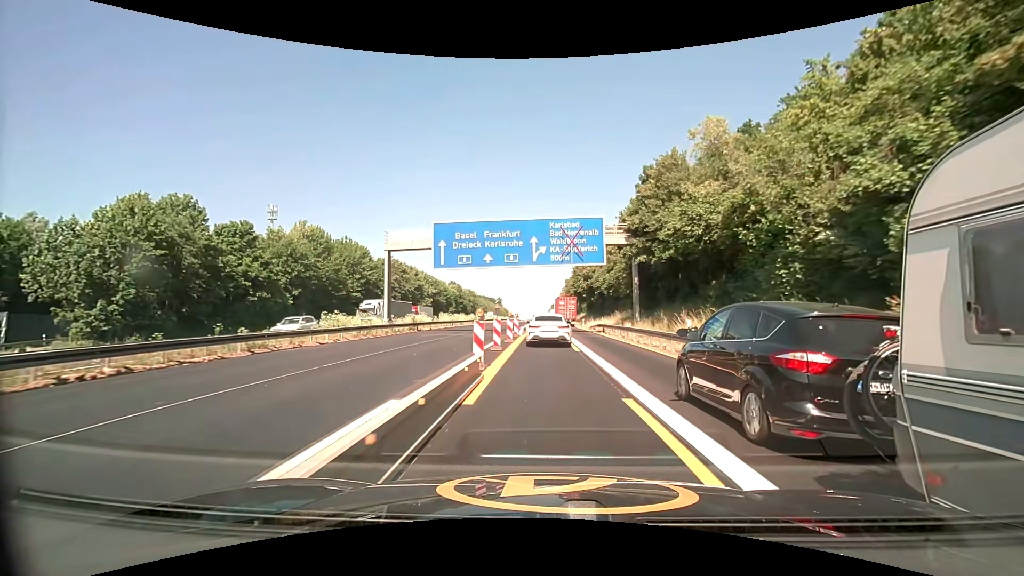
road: motorway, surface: asphalt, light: Day
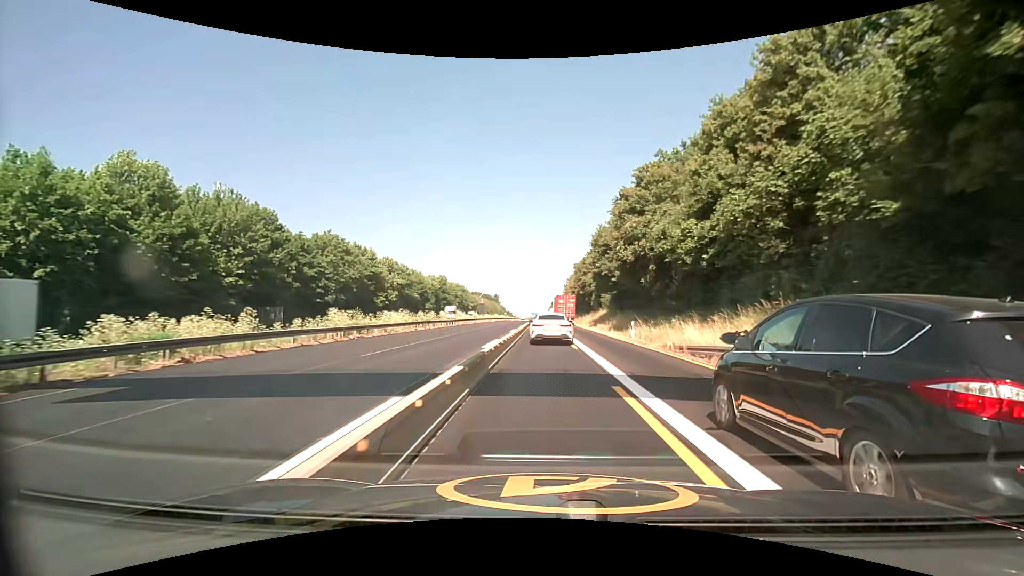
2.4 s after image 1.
(-0.2, +35.8) m; 0°
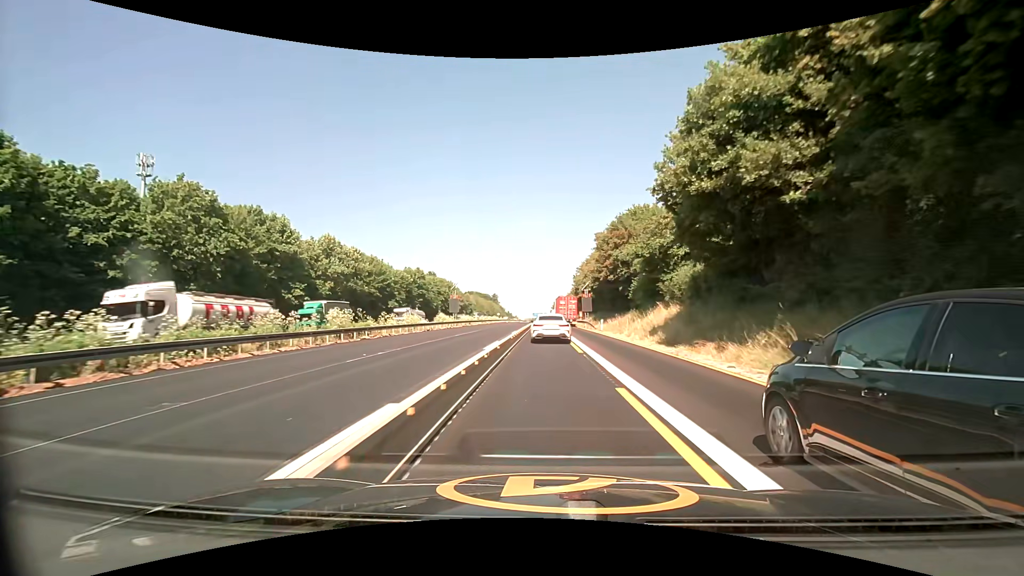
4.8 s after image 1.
(0.0, +36.5) m; 0°
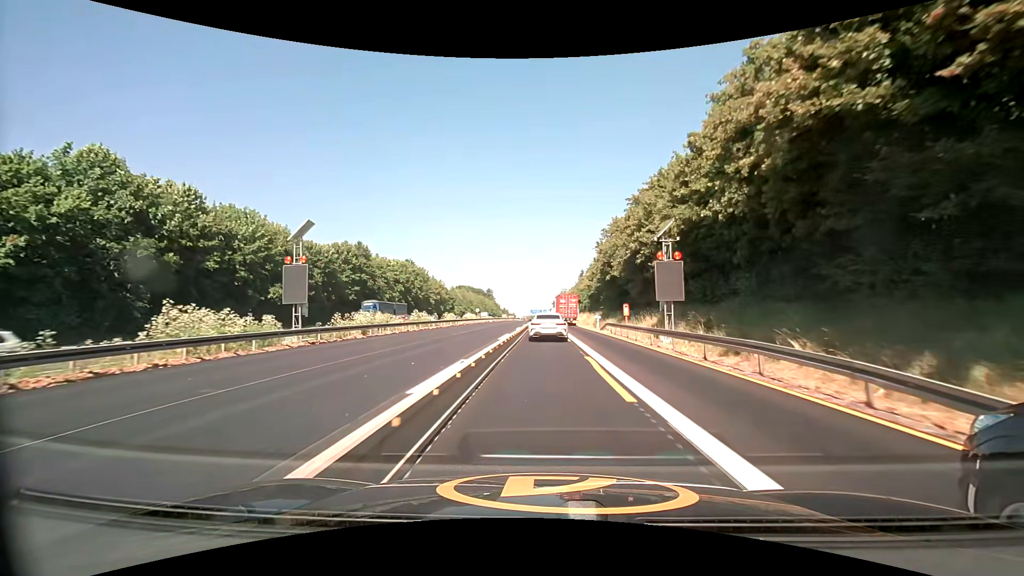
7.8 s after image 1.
(0.0, +47.1) m; 0°
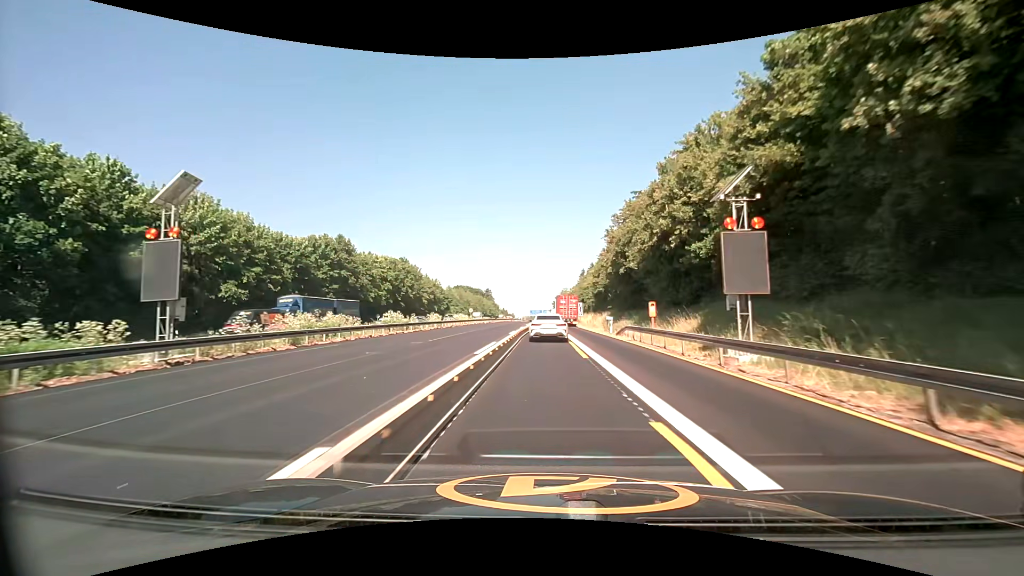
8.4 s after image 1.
(0.0, +9.4) m; 0°
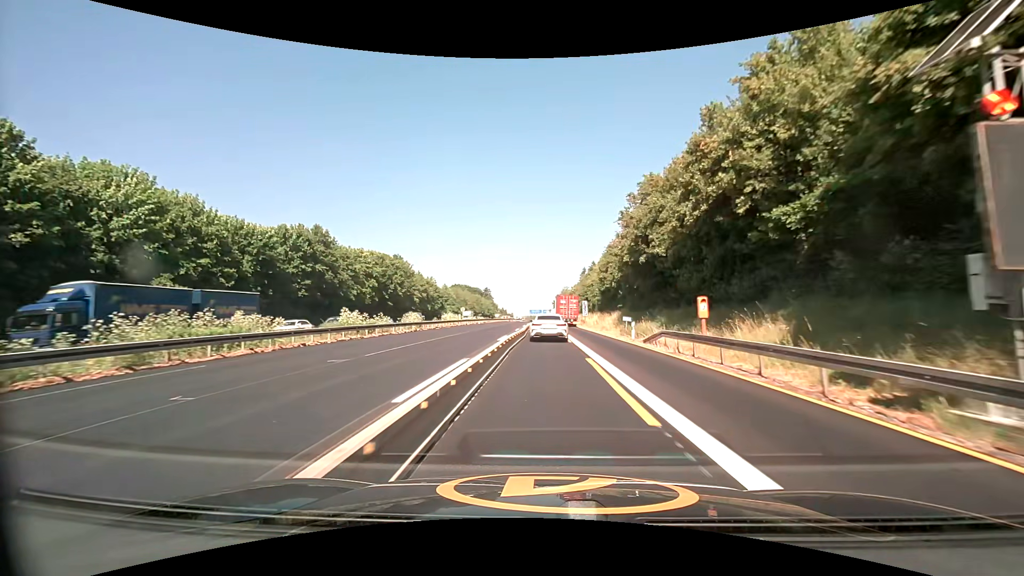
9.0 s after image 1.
(0.0, +9.4) m; 0°
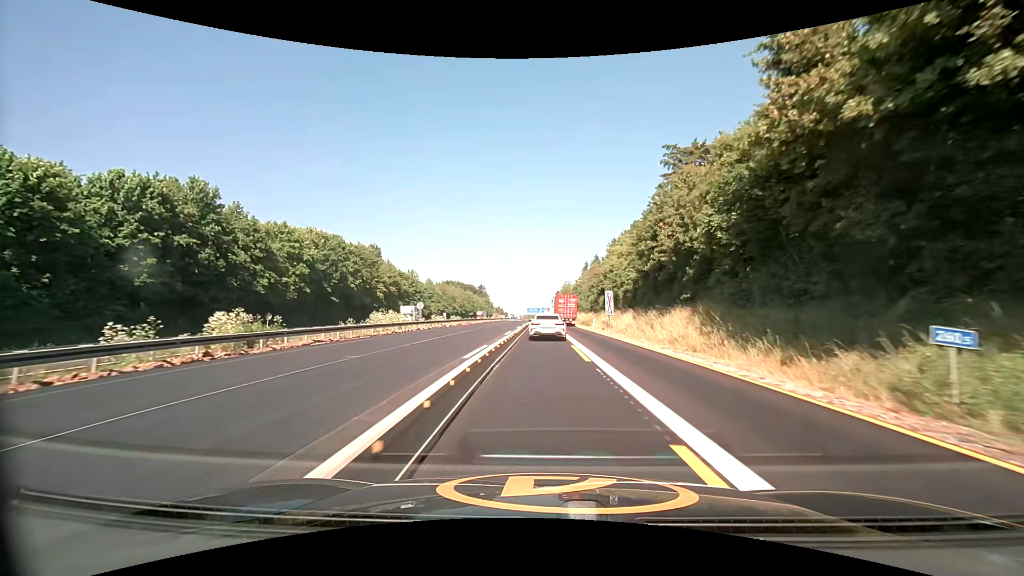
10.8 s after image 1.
(+0.1, +28.6) m; 0°
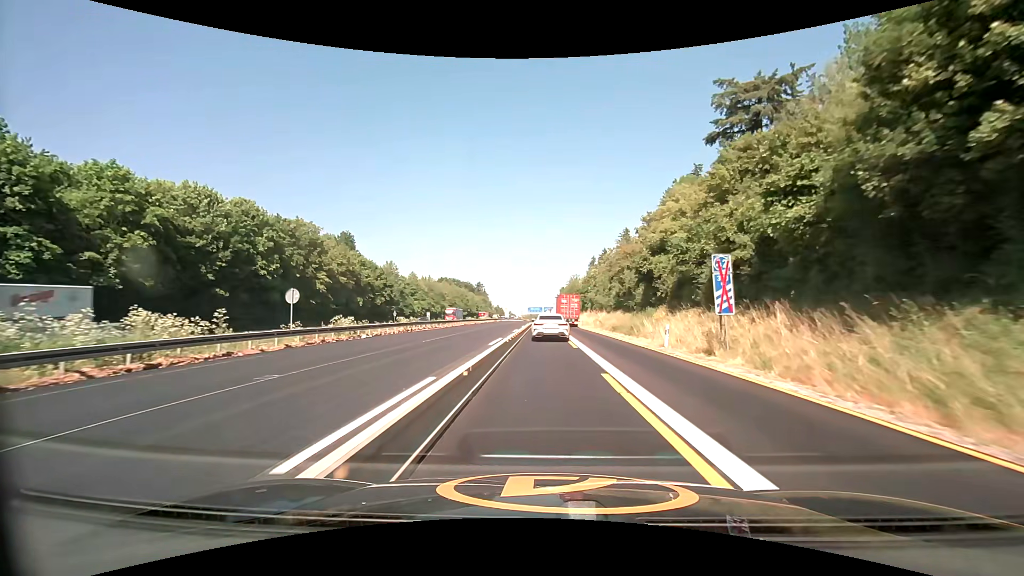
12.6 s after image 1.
(-0.1, +29.1) m; 0°
(0, +10) (0, +20) (0, +30) (0, +40) (0, +50) (0, +60) (0, +70) (0, +80) (0, +90) (0, +100) m
